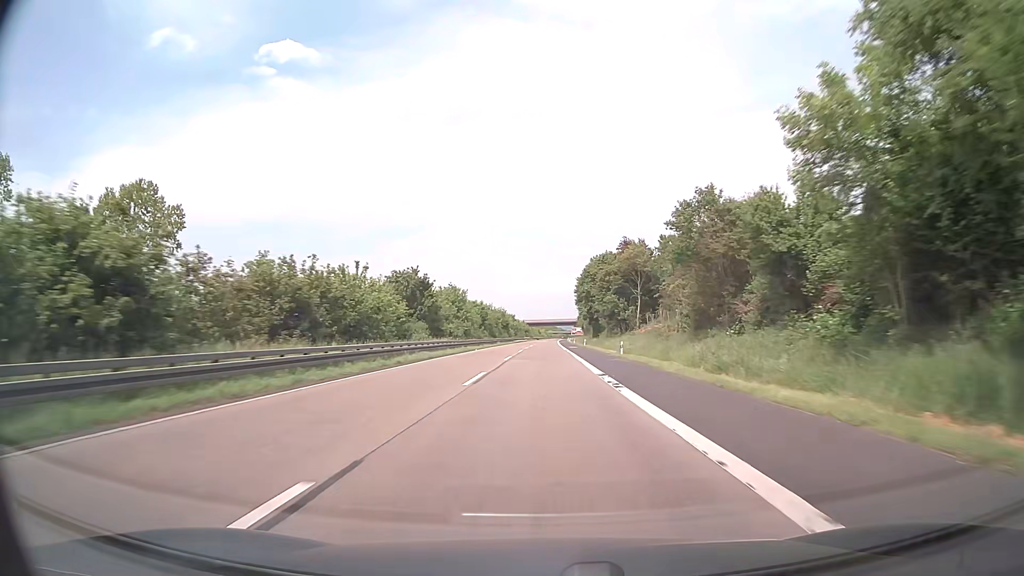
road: motorway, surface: asphalt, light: Day
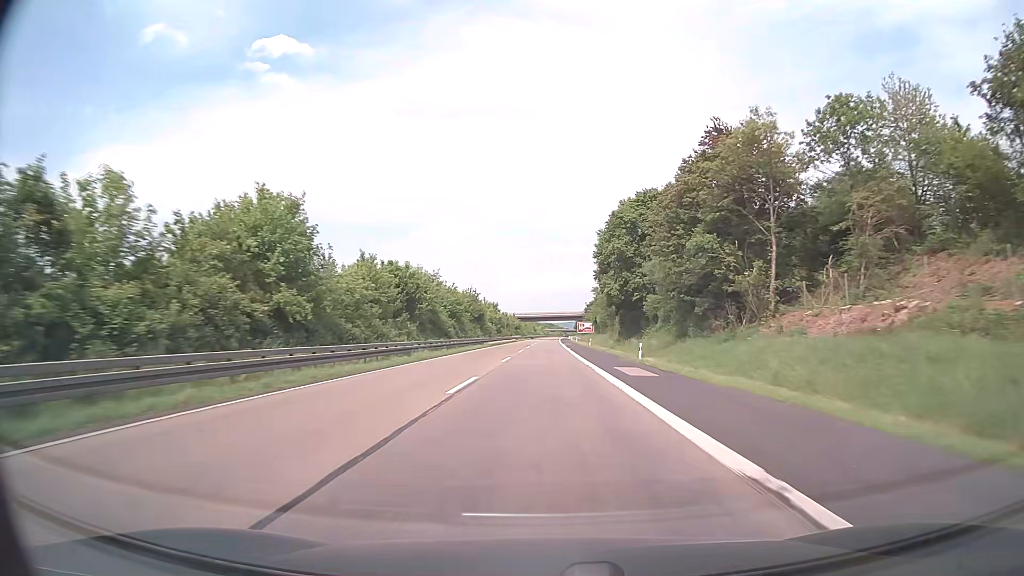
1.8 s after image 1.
(+0.1, +57.2) m; 0°
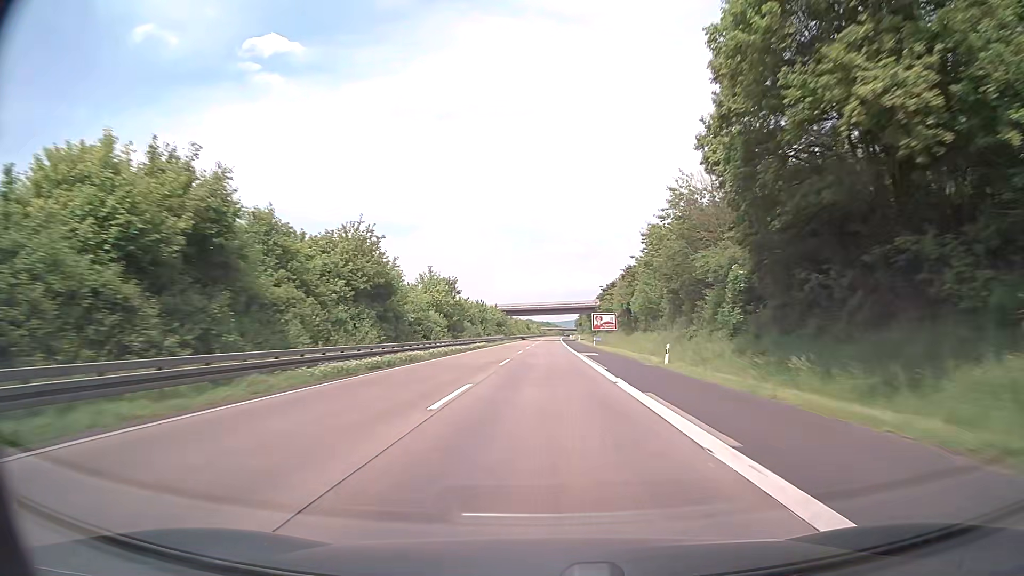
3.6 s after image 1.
(+0.2, +57.2) m; 0°
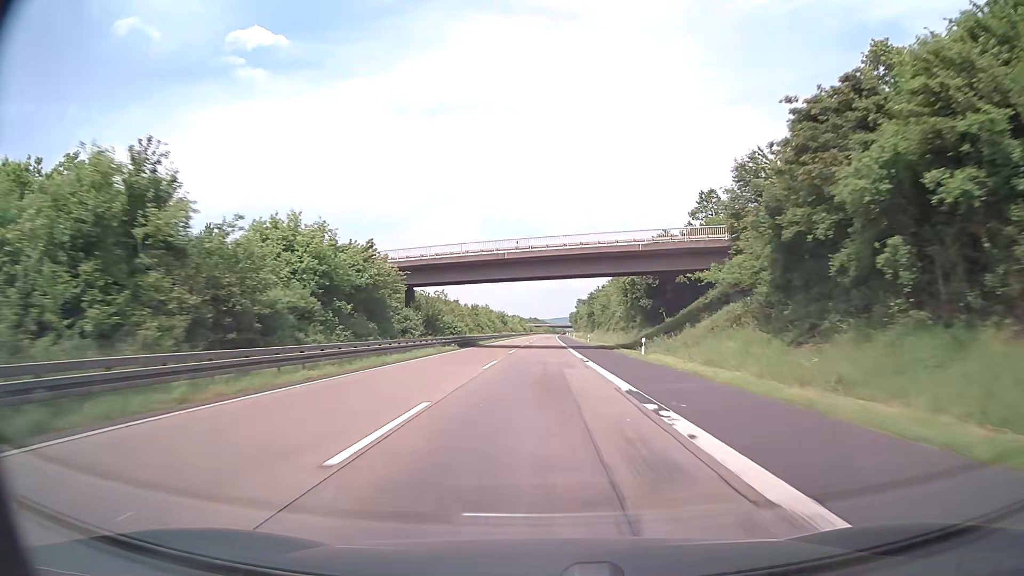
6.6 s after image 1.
(+0.8, +95.3) m; +1°
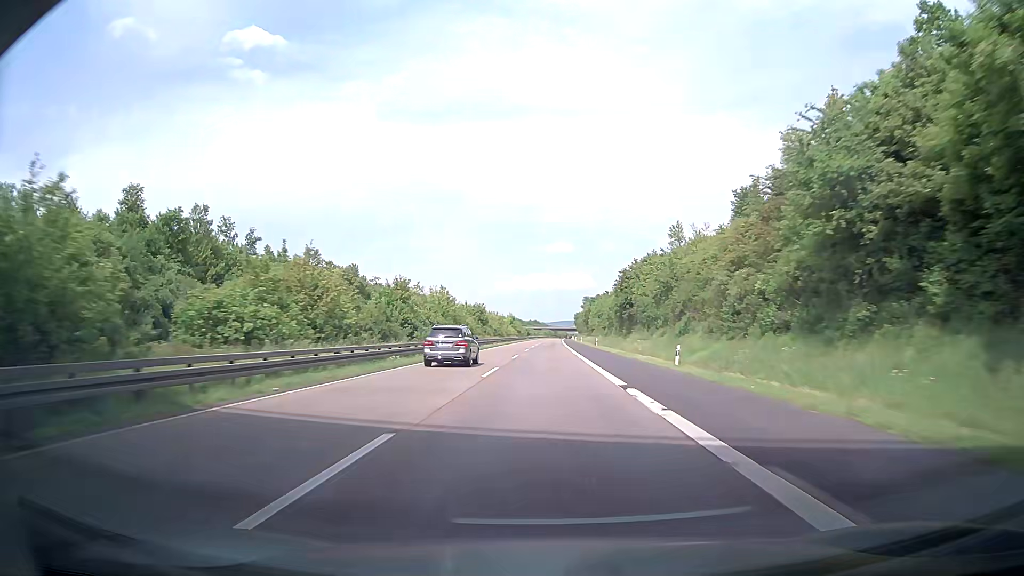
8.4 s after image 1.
(0.0, +57.2) m; 0°
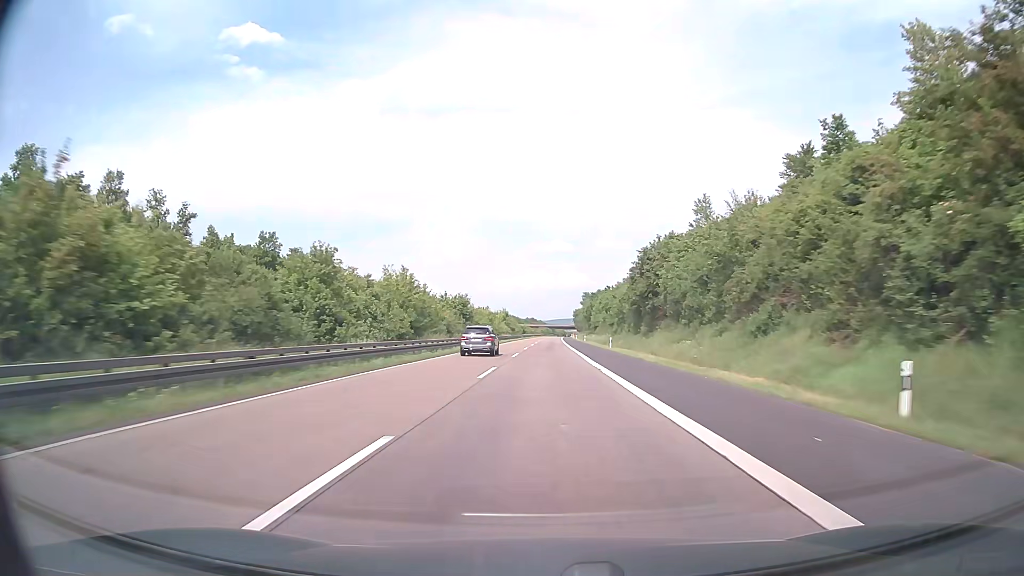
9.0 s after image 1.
(-0.1, +19.0) m; +1°
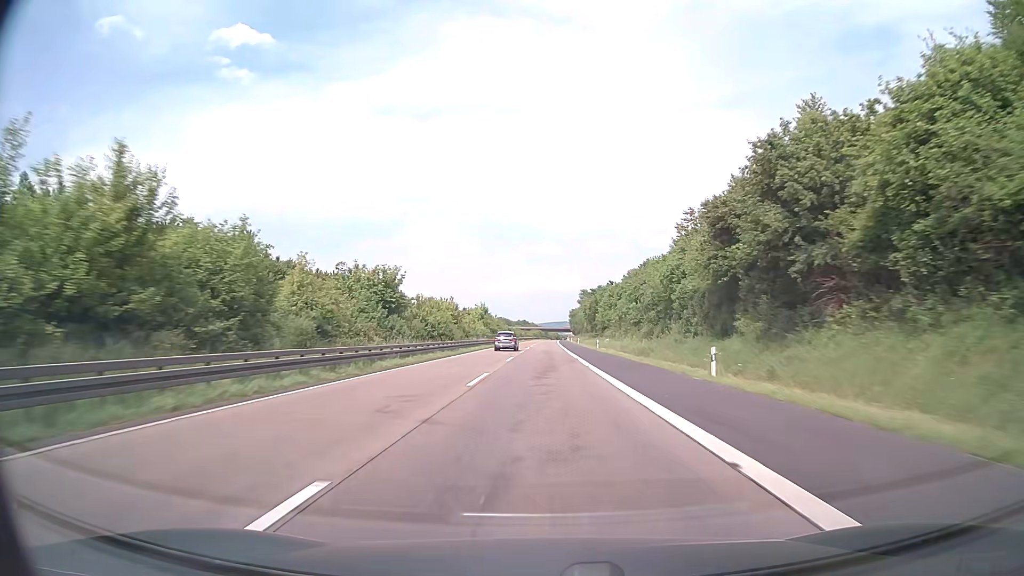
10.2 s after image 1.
(+0.2, +38.1) m; 0°
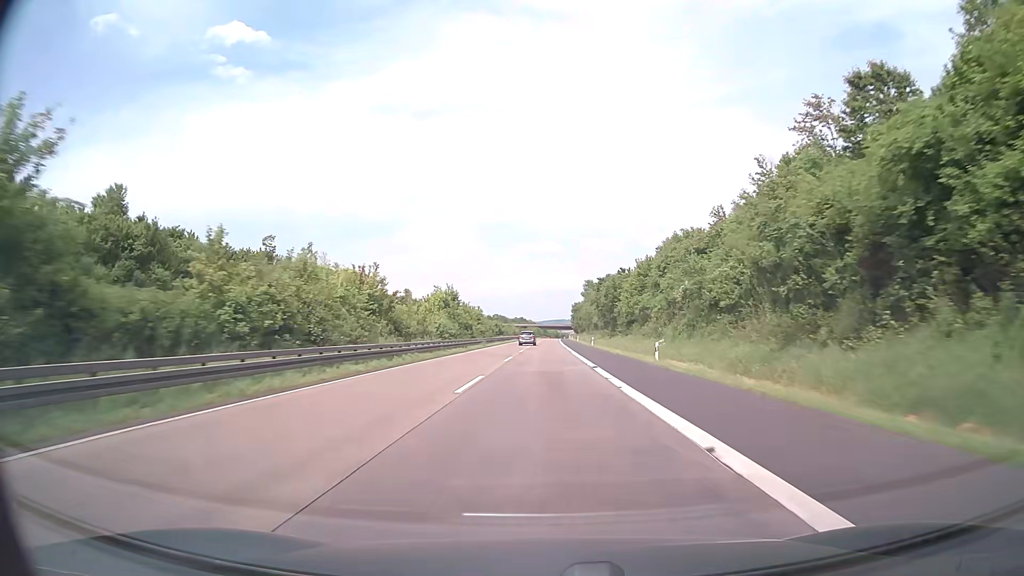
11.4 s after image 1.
(+0.1, +38.1) m; 0°
(0, +10) (0, +20) (0, +30) (0, +40) (0, +50) (0, +60) (0, +70) (0, +80) (+1, +90) (+1, +100) m
